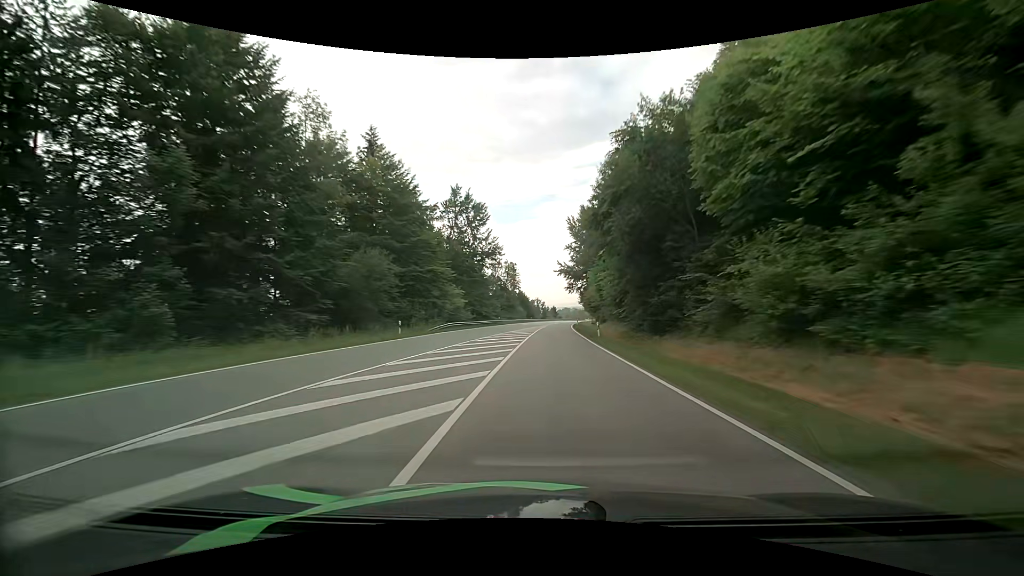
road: primary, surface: asphalt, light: Day
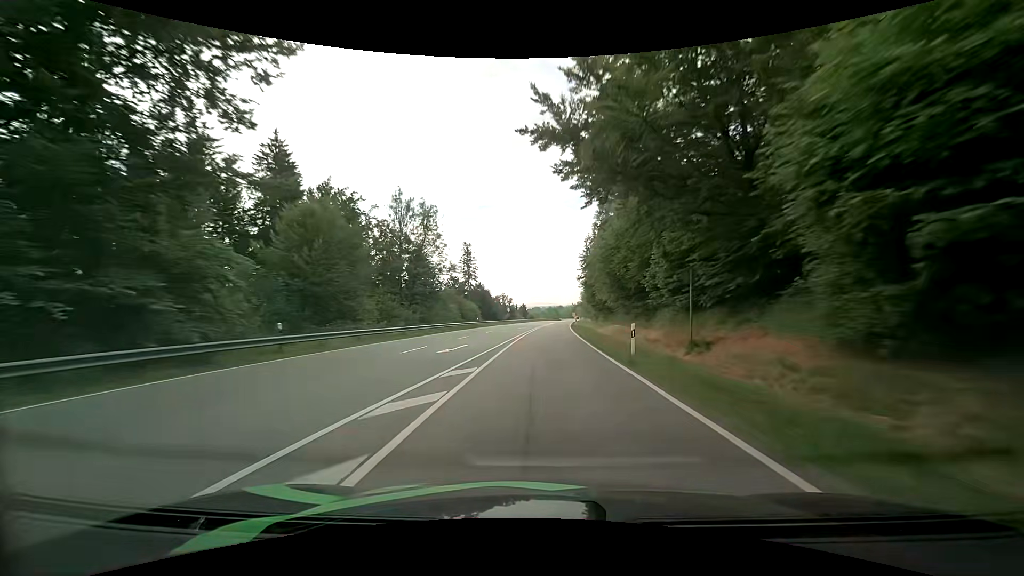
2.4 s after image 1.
(+2.3, +65.2) m; +4°
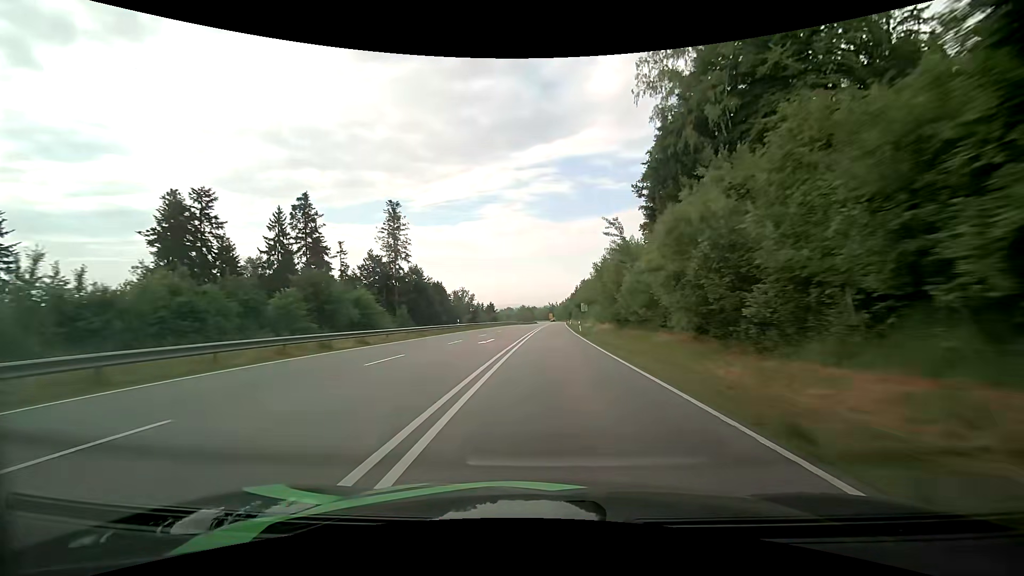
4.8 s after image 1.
(+1.4, +63.8) m; +3°
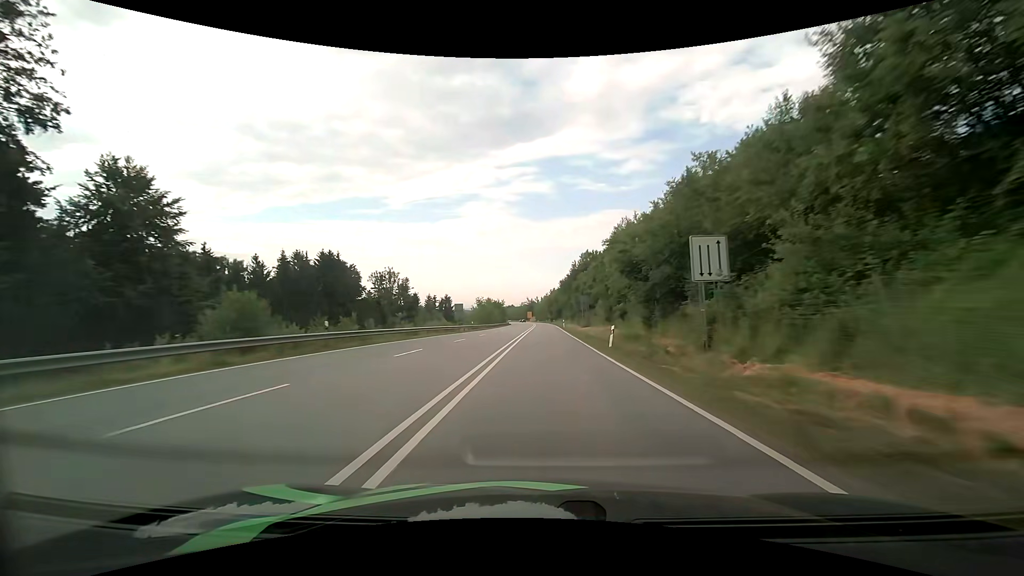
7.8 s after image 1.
(+2.1, +79.8) m; +3°
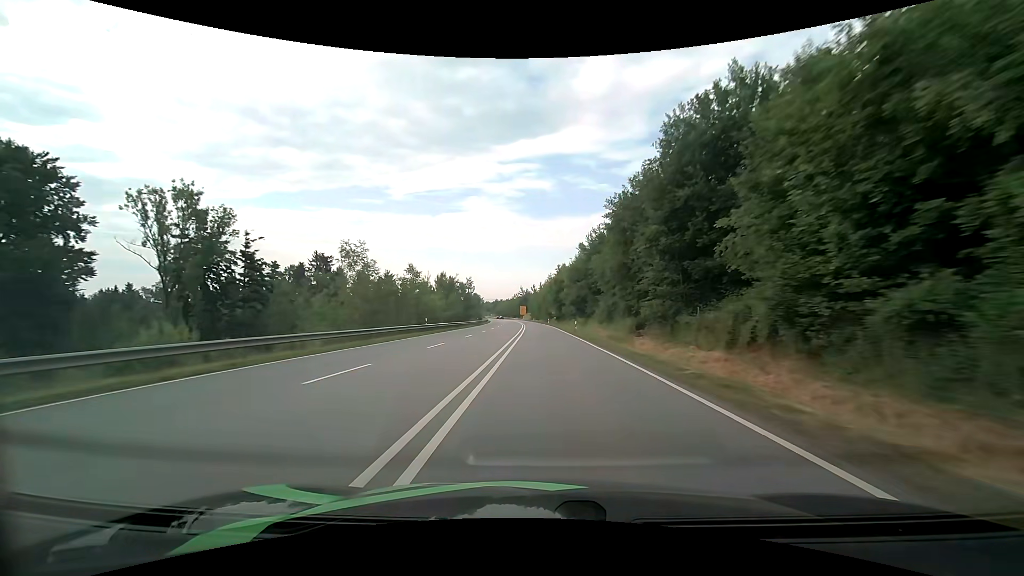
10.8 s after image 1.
(0.0, +79.0) m; 0°
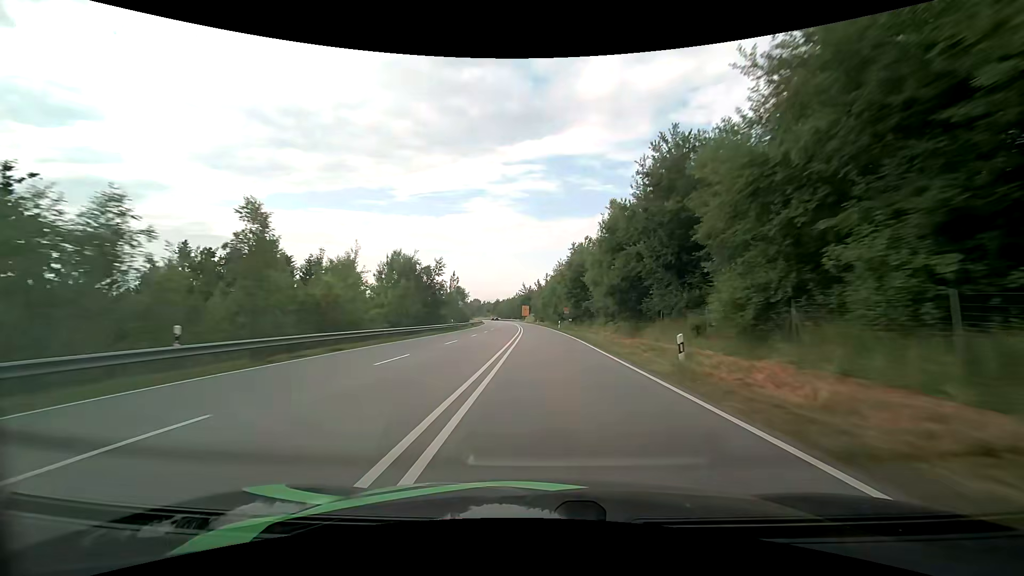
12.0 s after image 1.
(-0.1, +31.2) m; 0°
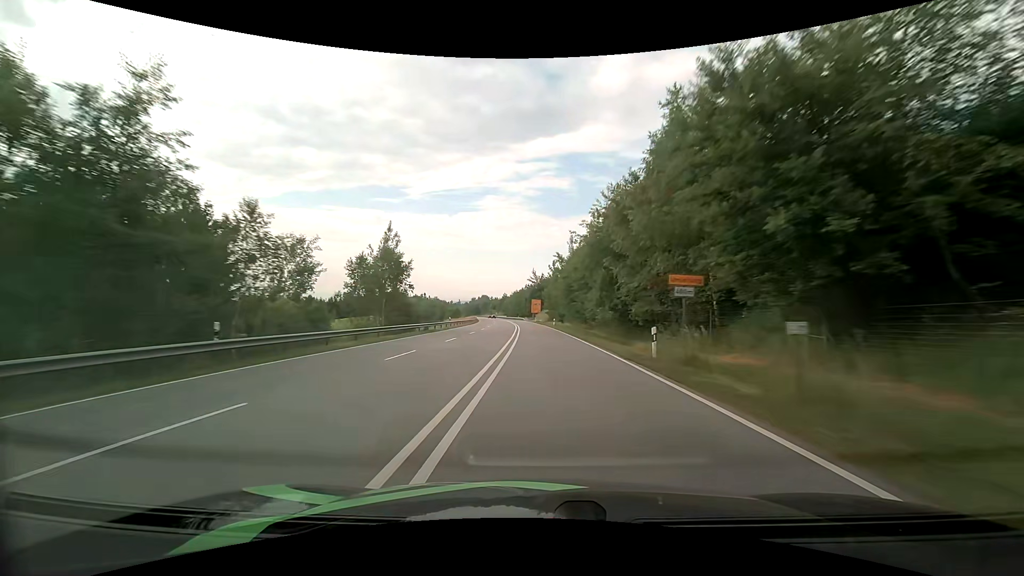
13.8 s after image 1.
(-0.5, +46.8) m; -1°
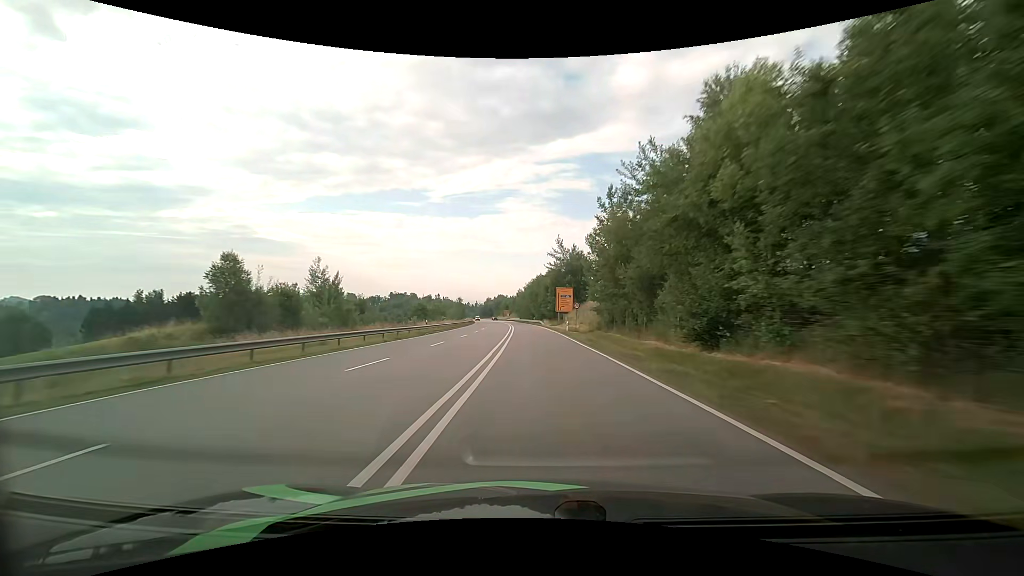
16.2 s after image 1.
(-1.3, +62.2) m; -3°
(0, +10) (0, +20) (0, +30) (-1, +40) (-1, +50) (-1, +60) (-2, +70) (-3, +80) (-3, +90) (-4, +100) m
